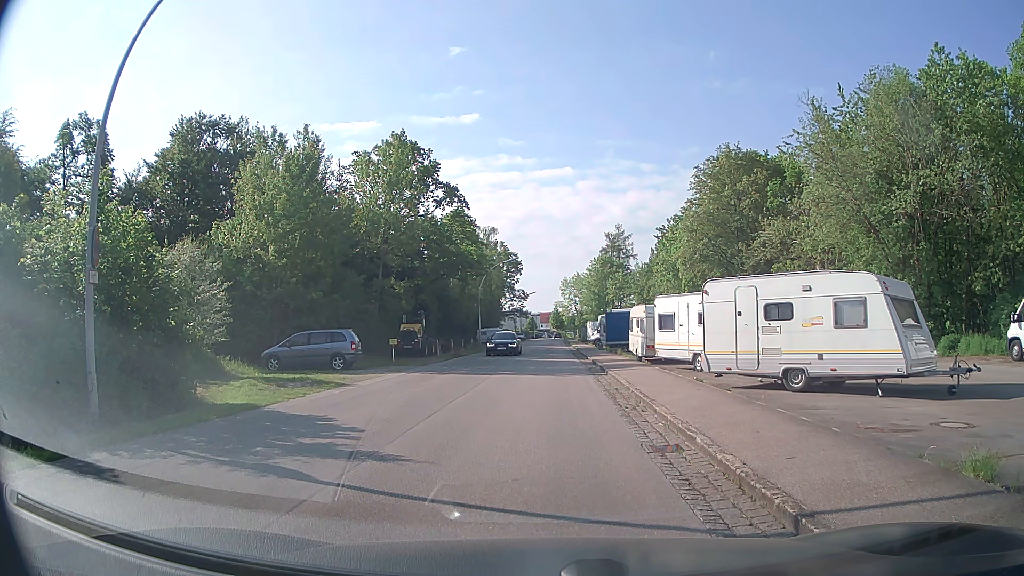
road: residential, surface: asphalt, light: Day
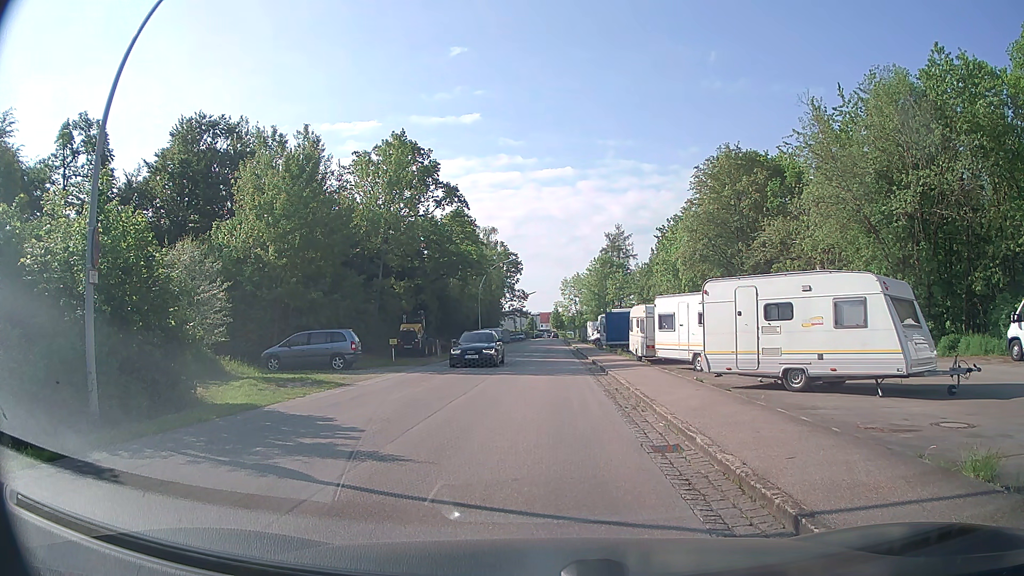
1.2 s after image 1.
(0.0, 0.0) m; 0°
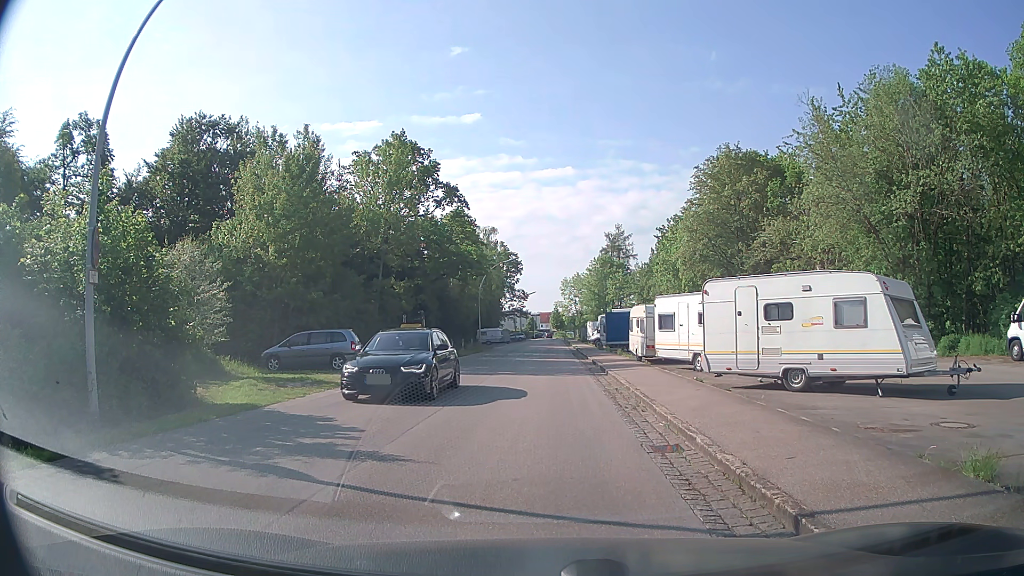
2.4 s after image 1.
(0.0, 0.0) m; 0°
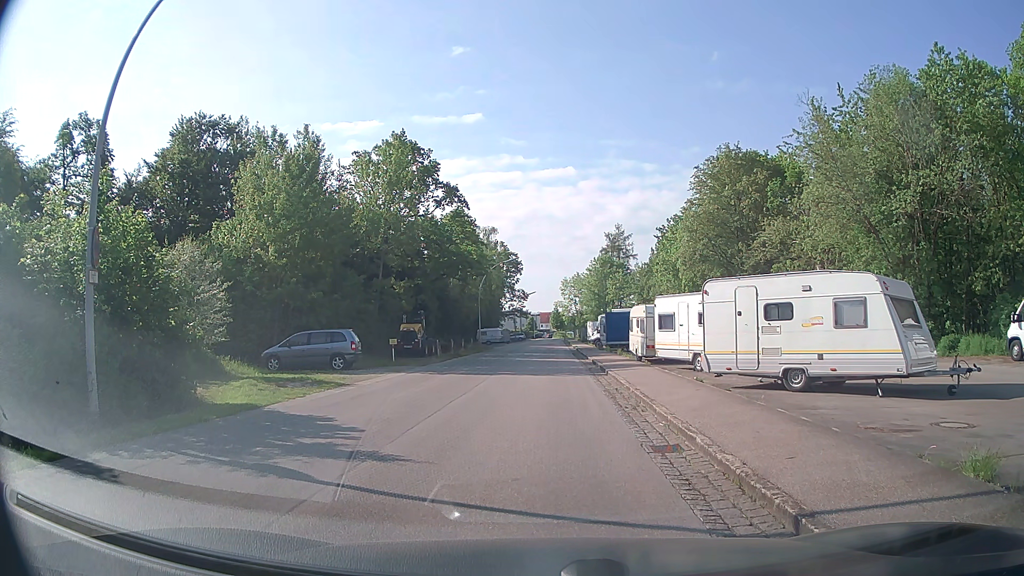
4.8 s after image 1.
(0.0, 0.0) m; 0°
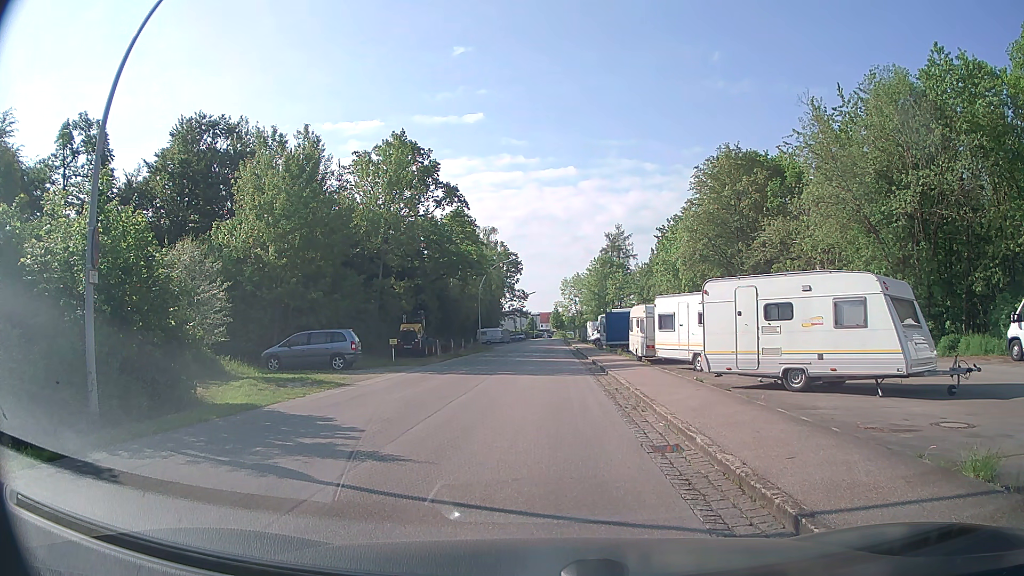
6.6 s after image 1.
(0.0, 0.0) m; 0°
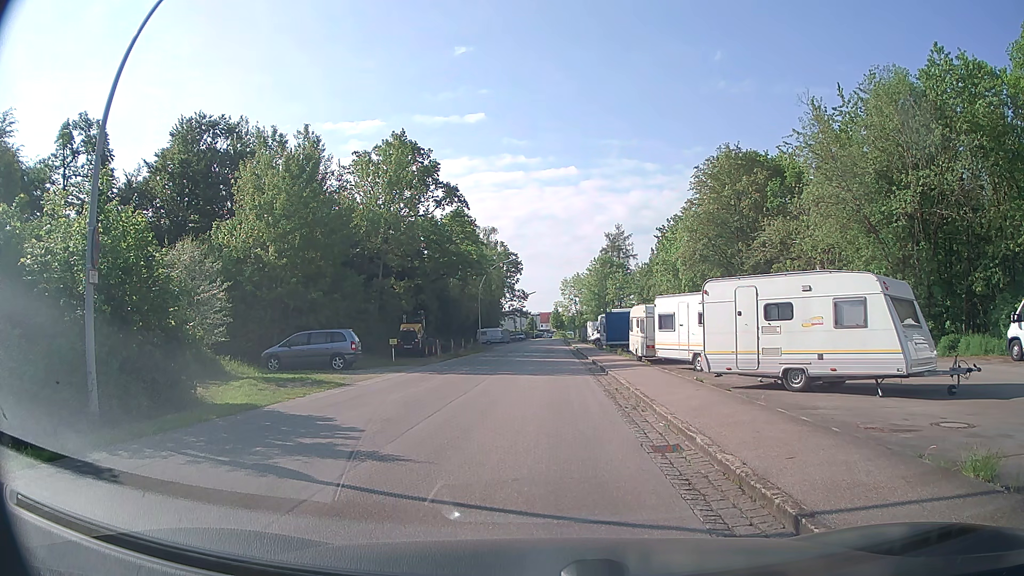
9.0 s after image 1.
(0.0, 0.0) m; 0°
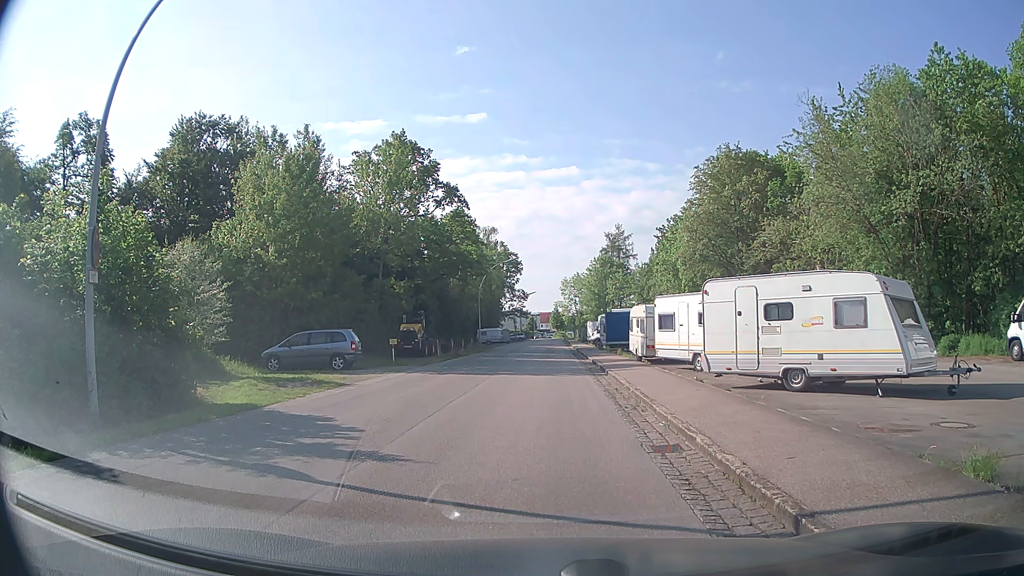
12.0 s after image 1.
(0.0, 0.0) m; 0°
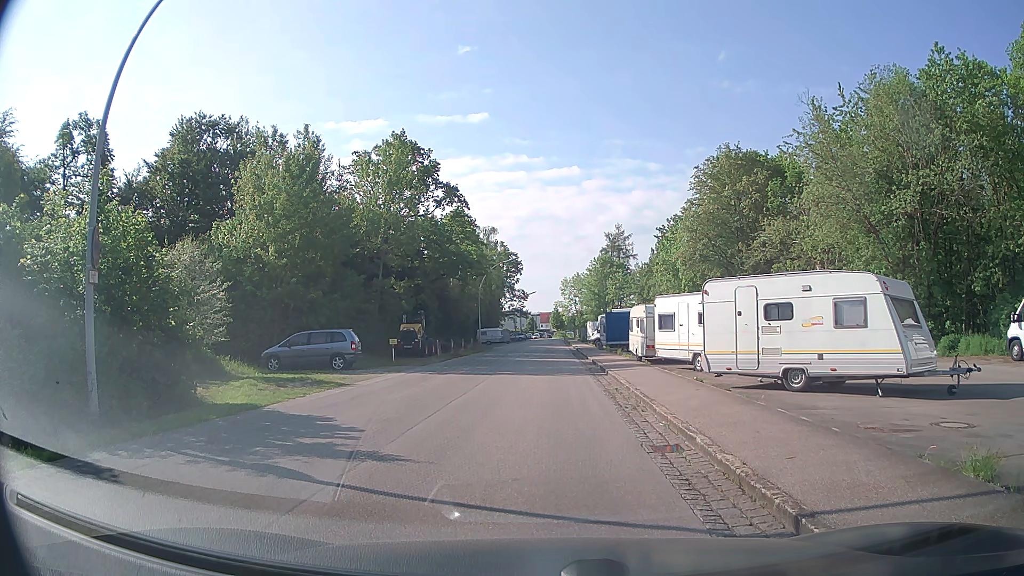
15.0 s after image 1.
(0.0, 0.0) m; 0°
